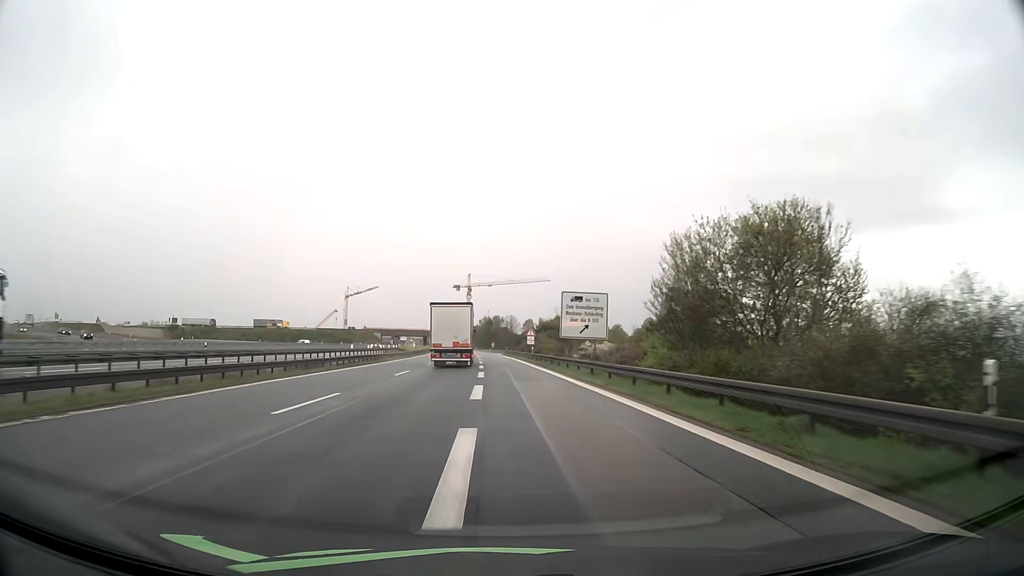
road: motorway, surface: asphalt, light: Day
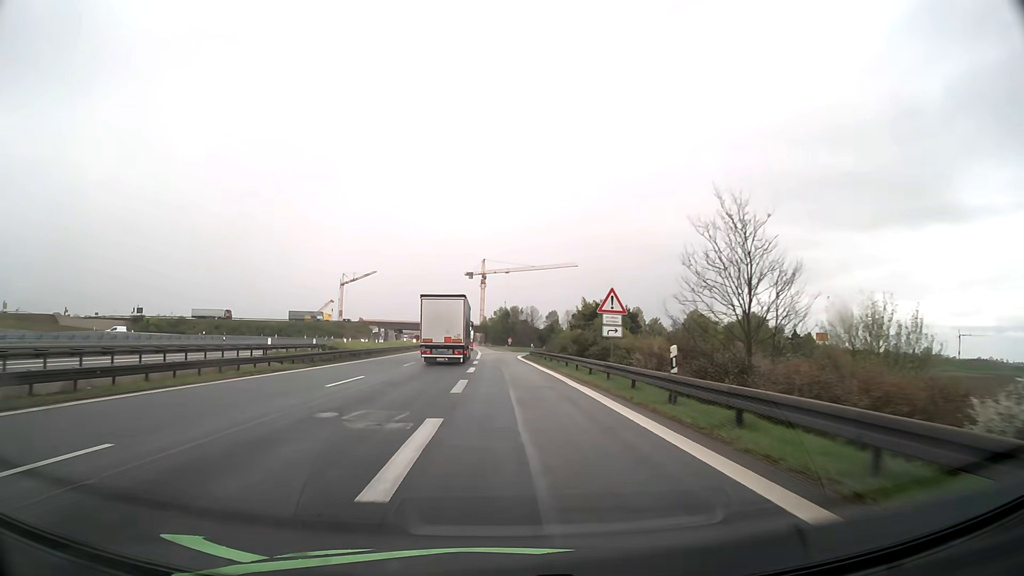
(-0.5, +47.3) m; -2°
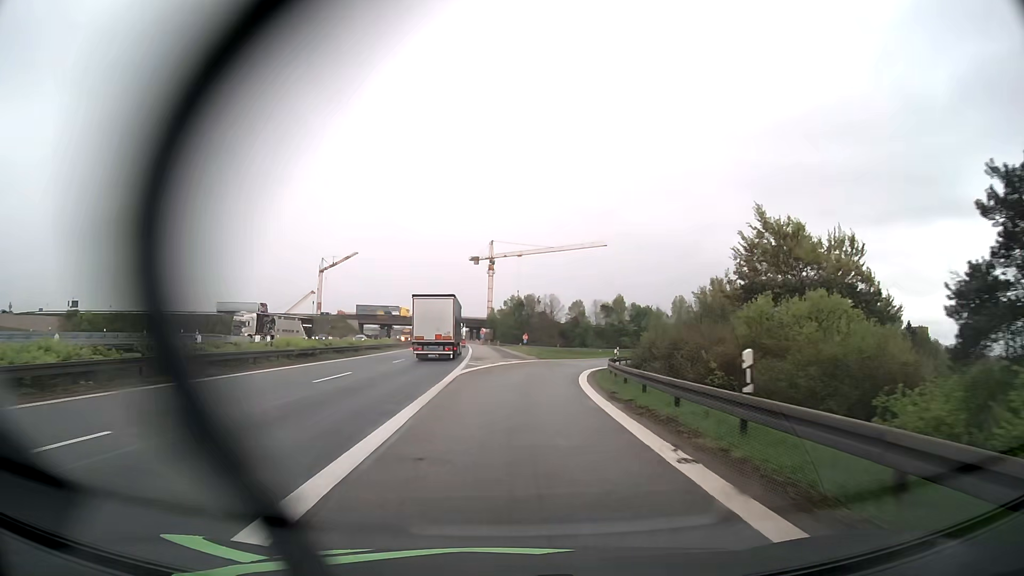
(-0.5, +53.0) m; -1°
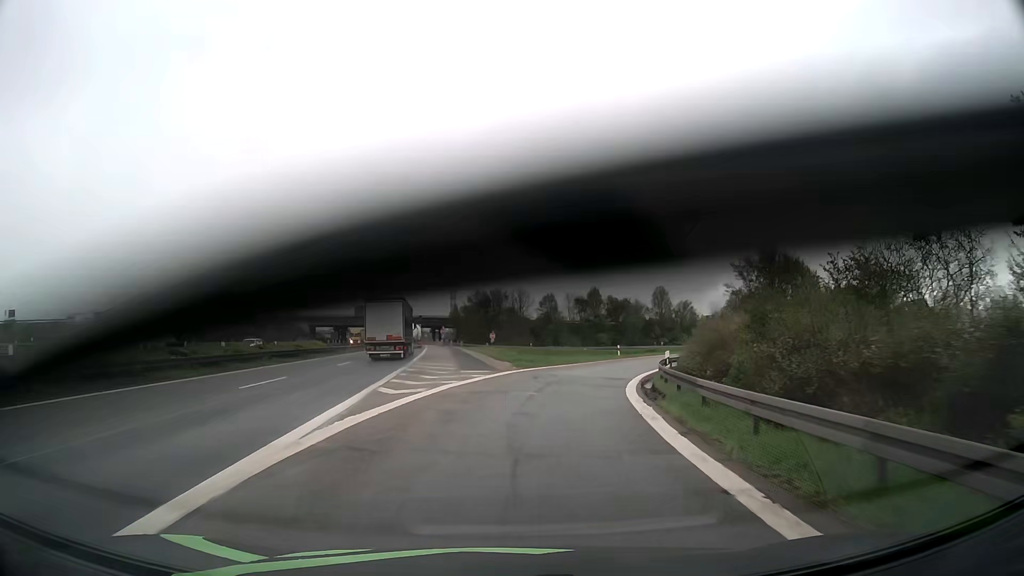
(+0.4, +19.4) m; +3°
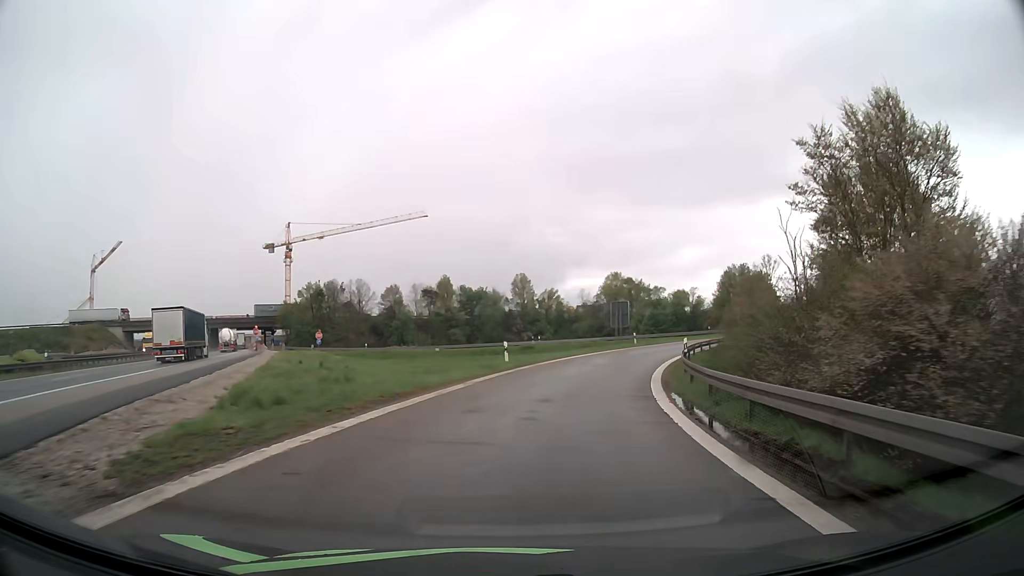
(+2.8, +27.4) m; +13°
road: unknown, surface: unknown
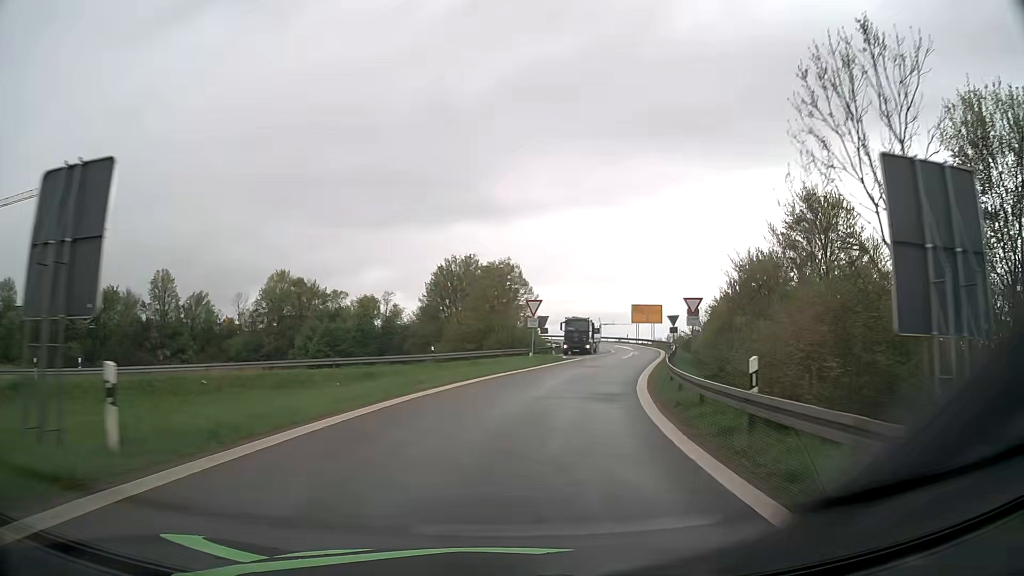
(+10.5, +45.1) m; +27°
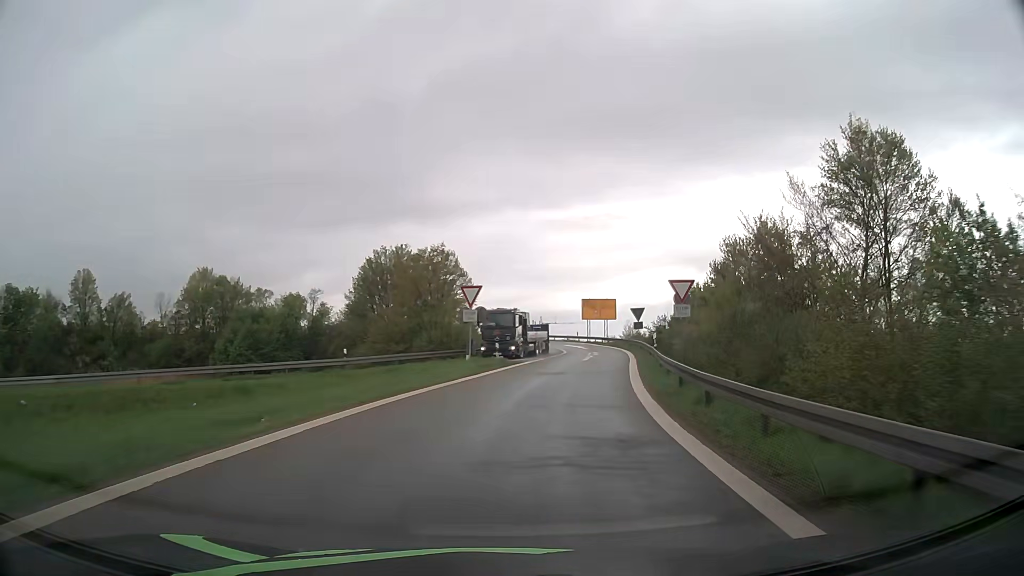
(+0.4, +9.5) m; +5°
